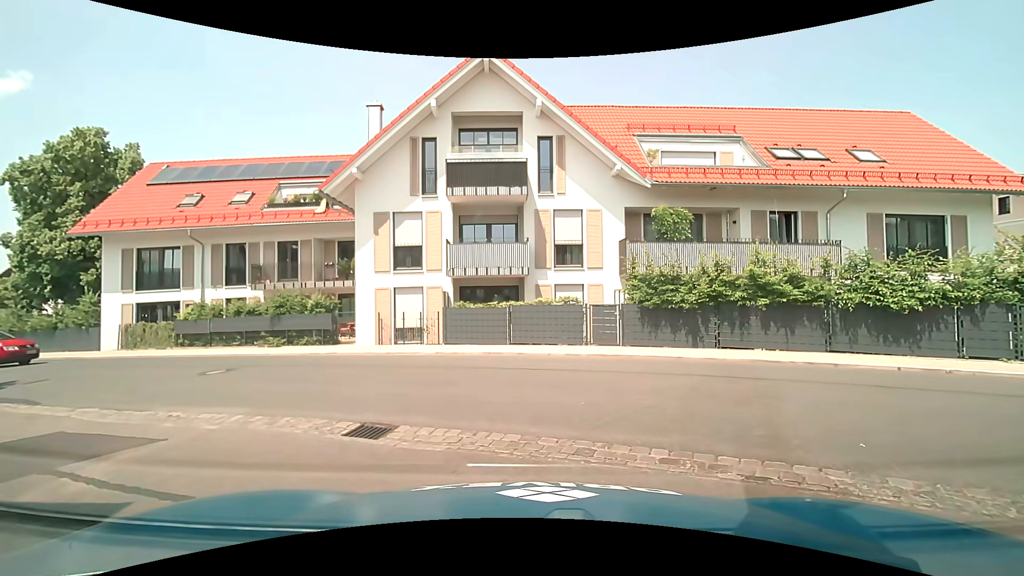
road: service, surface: concrete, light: Day
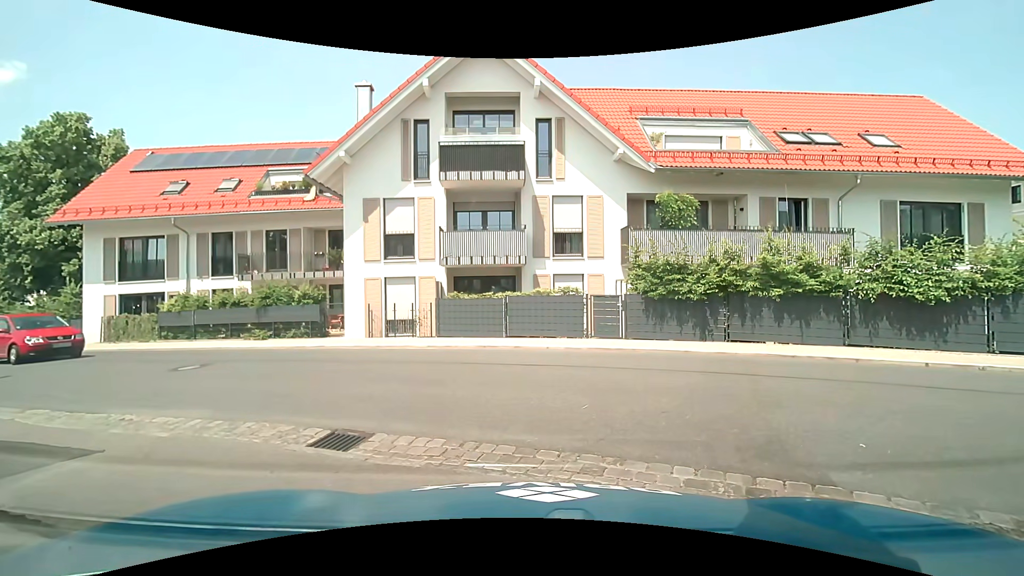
(0.0, +0.8) m; 0°
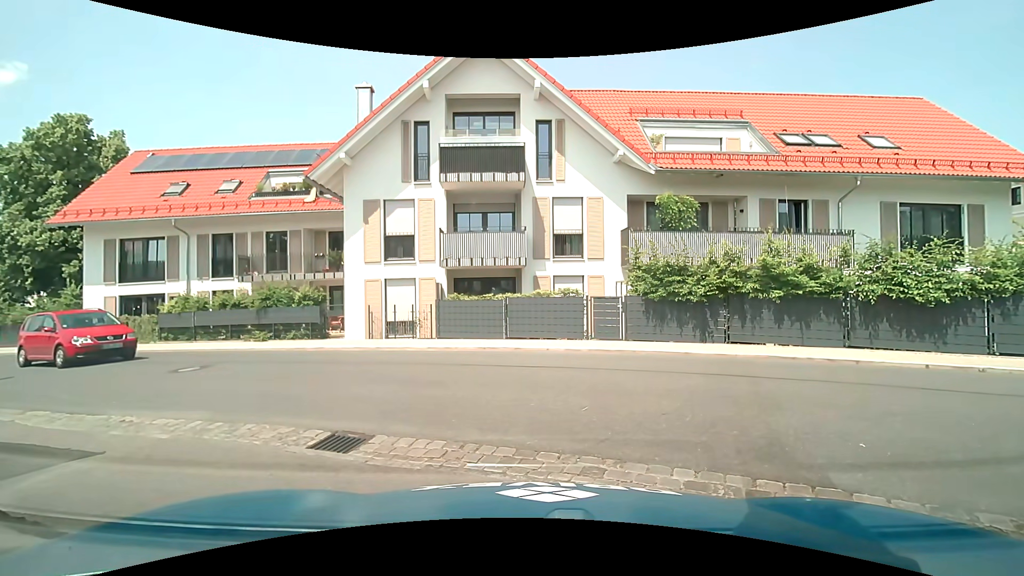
(0.0, +0.1) m; 0°
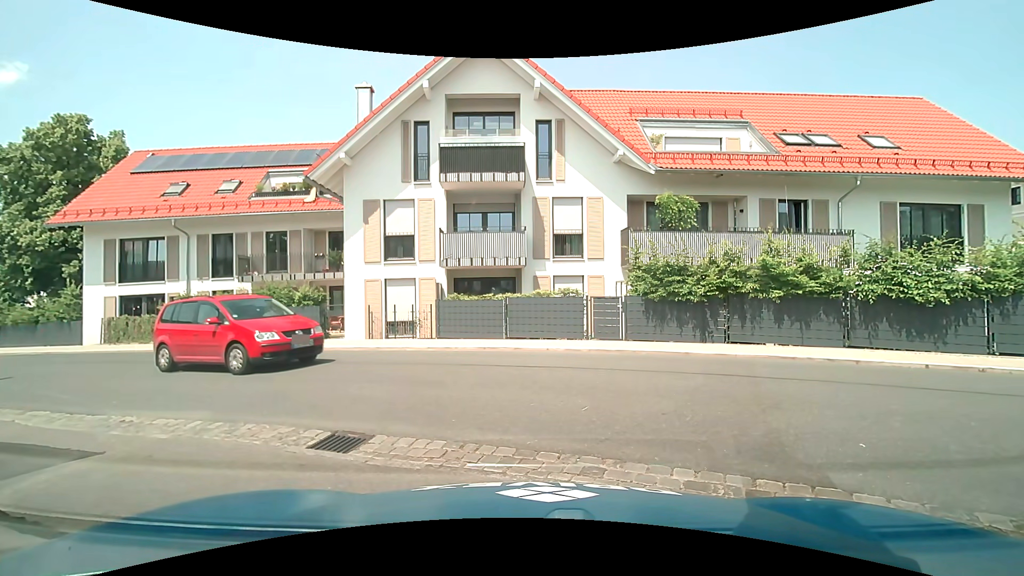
(0.0, 0.0) m; 0°
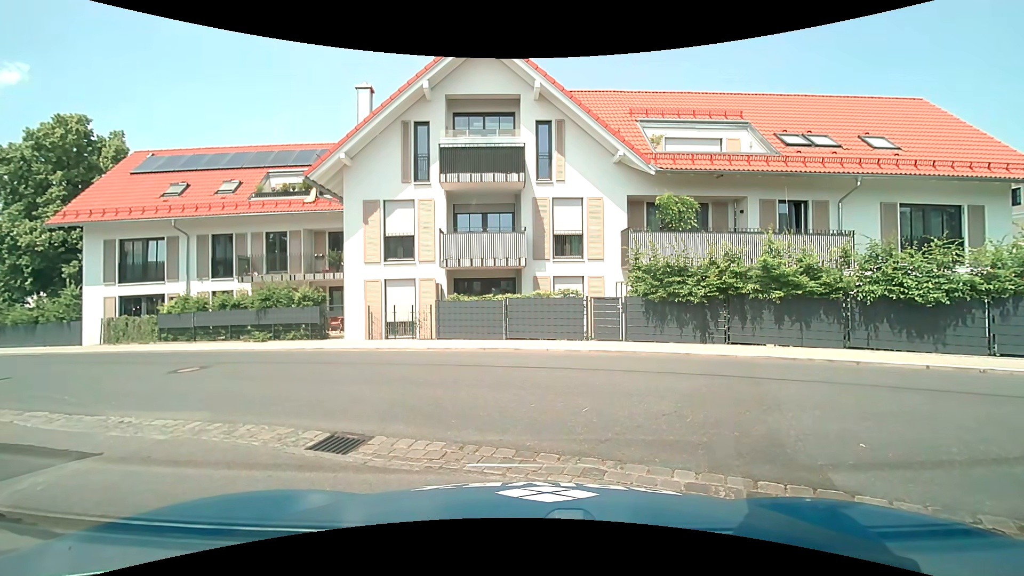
(0.0, 0.0) m; 0°
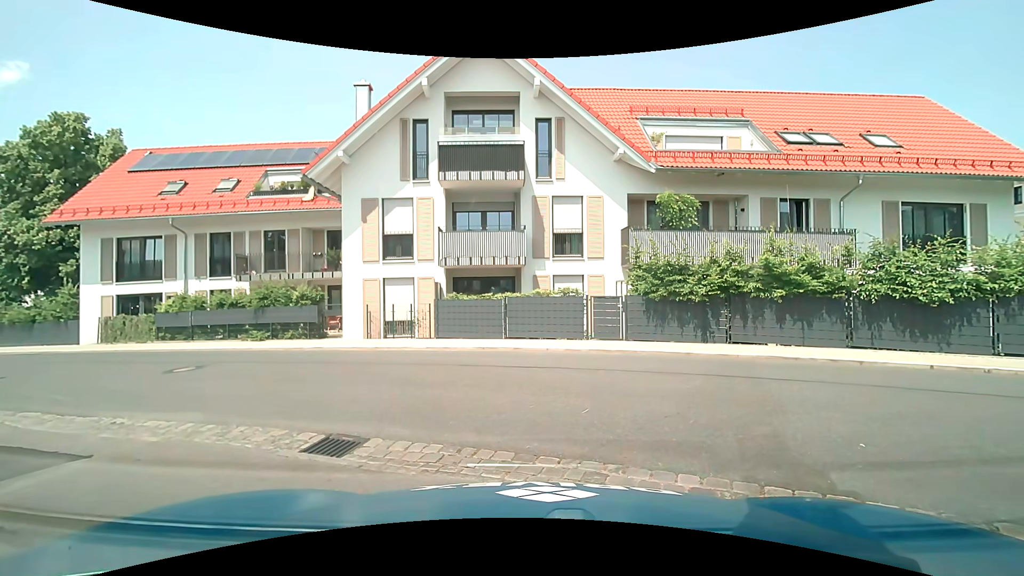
(0.0, +0.1) m; 0°
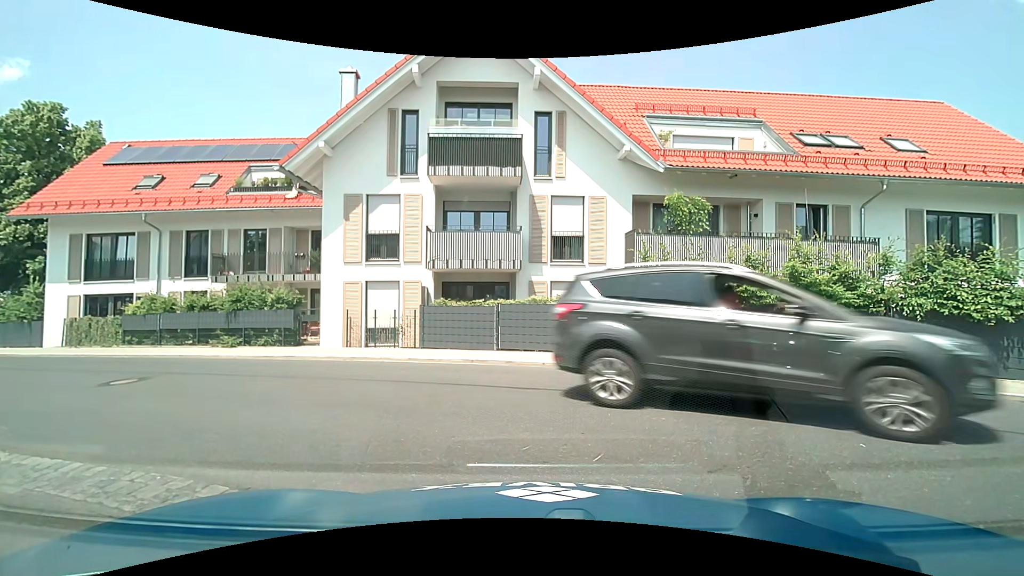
(0.0, +1.5) m; 0°
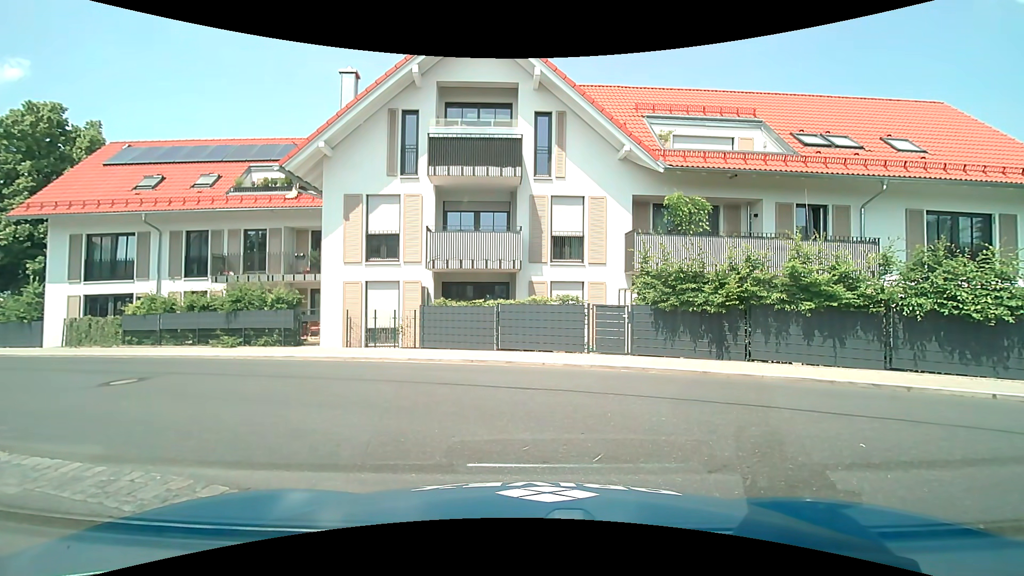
(0.0, 0.0) m; 0°
